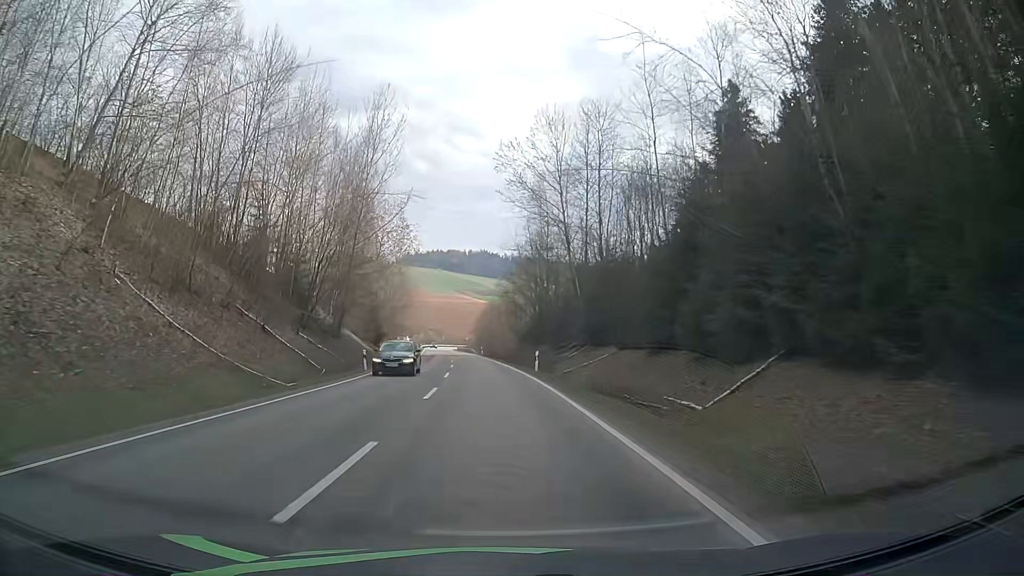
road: secondary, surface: asphalt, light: Day
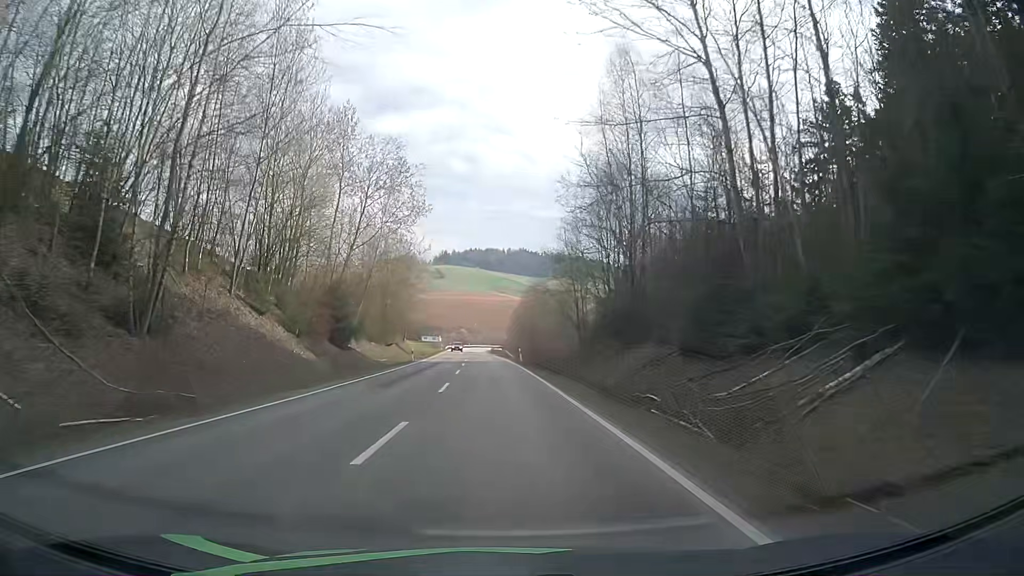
(-0.9, +31.4) m; -3°
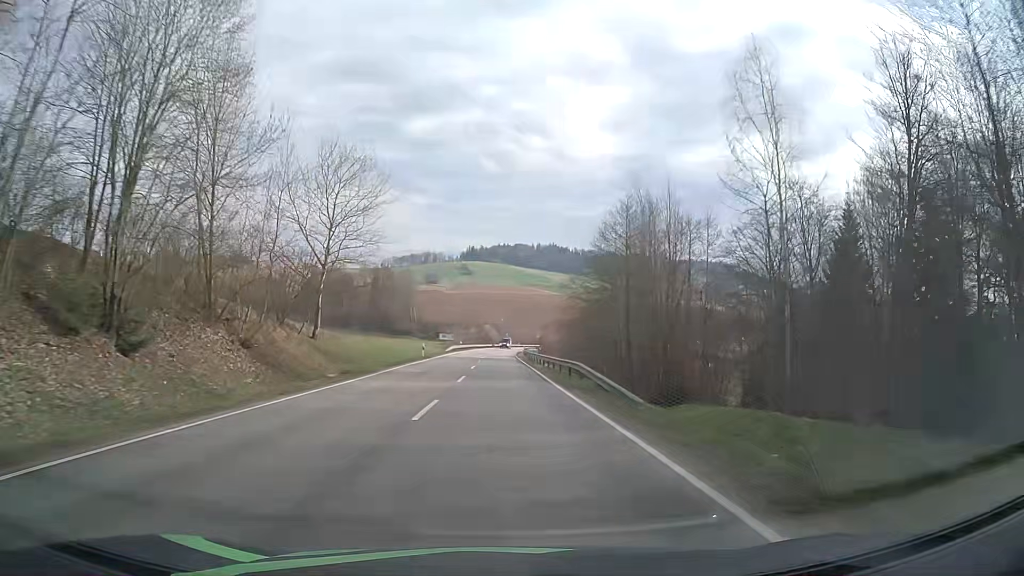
(-1.5, +53.4) m; -3°
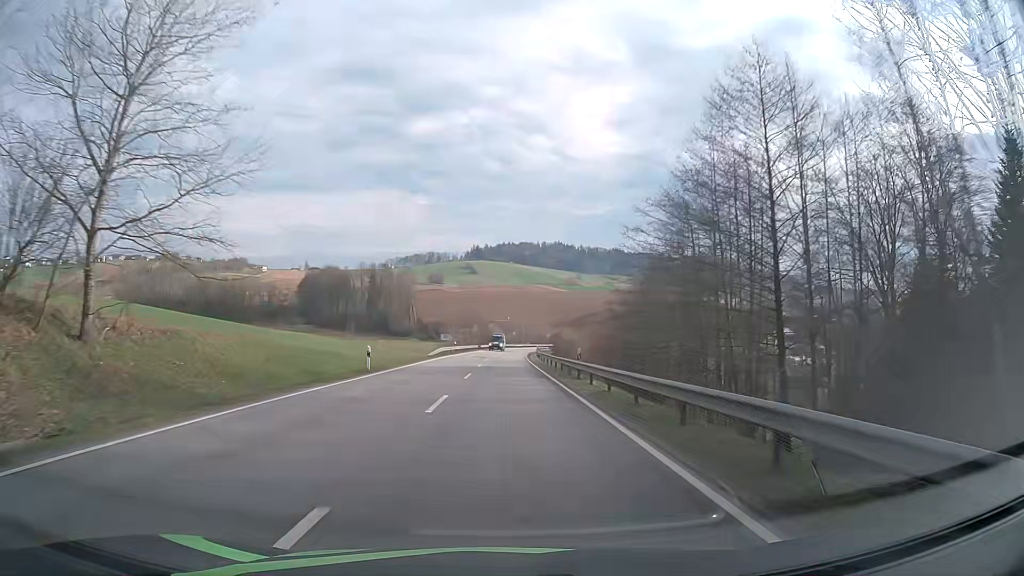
(-0.1, +22.0) m; -1°
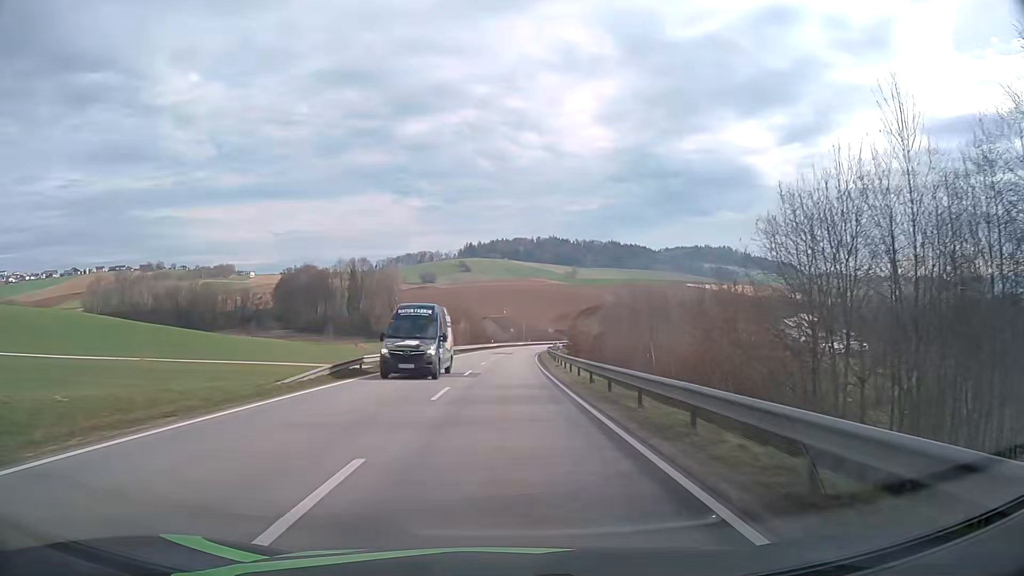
(+0.3, +33.5) m; +1°
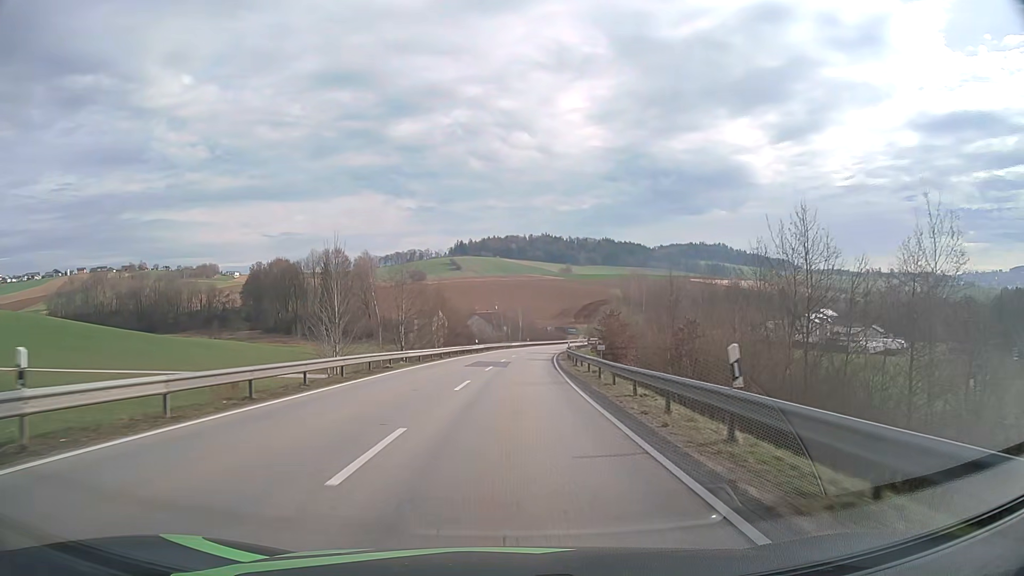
(0.0, +33.2) m; 0°
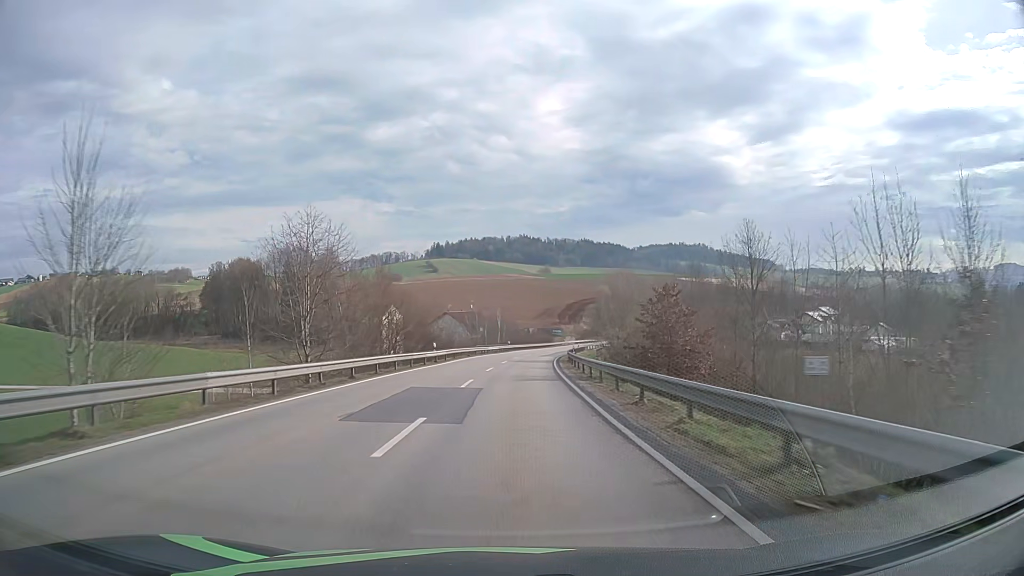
(+0.3, +22.3) m; +2°
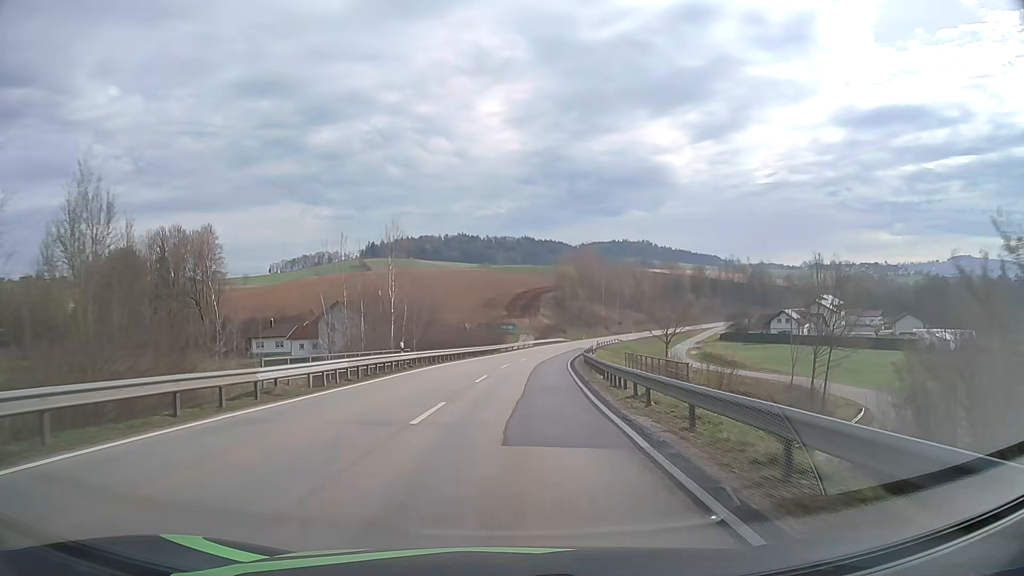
(+2.3, +56.9) m; +5°
(0, +10) (0, +20) (+1, +30) (+2, +40) (+3, +50) (+4, +60) (+6, +70) (+7, +80) (+9, +89) (+12, +99) m
